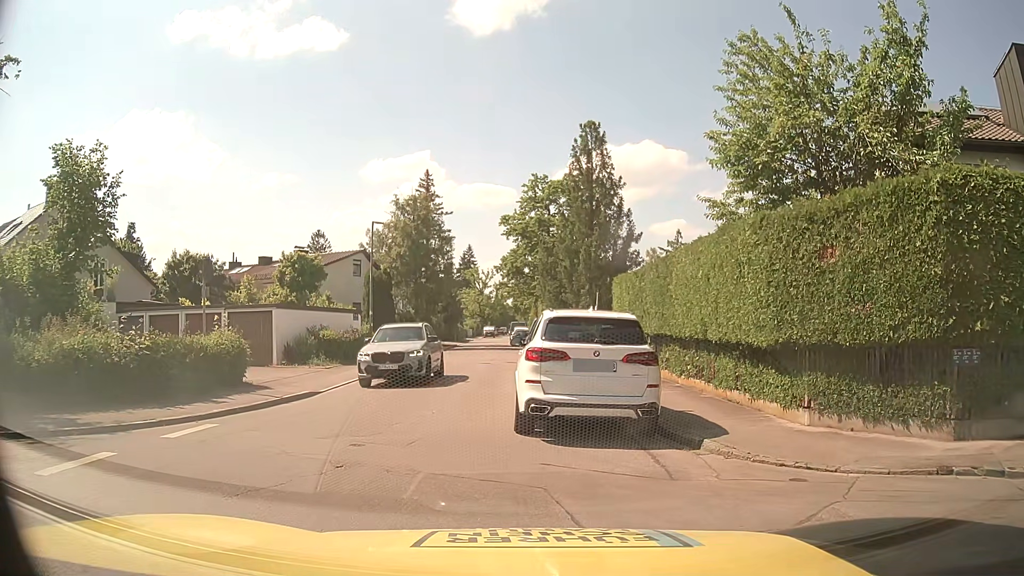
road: residential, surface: asphalt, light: Day
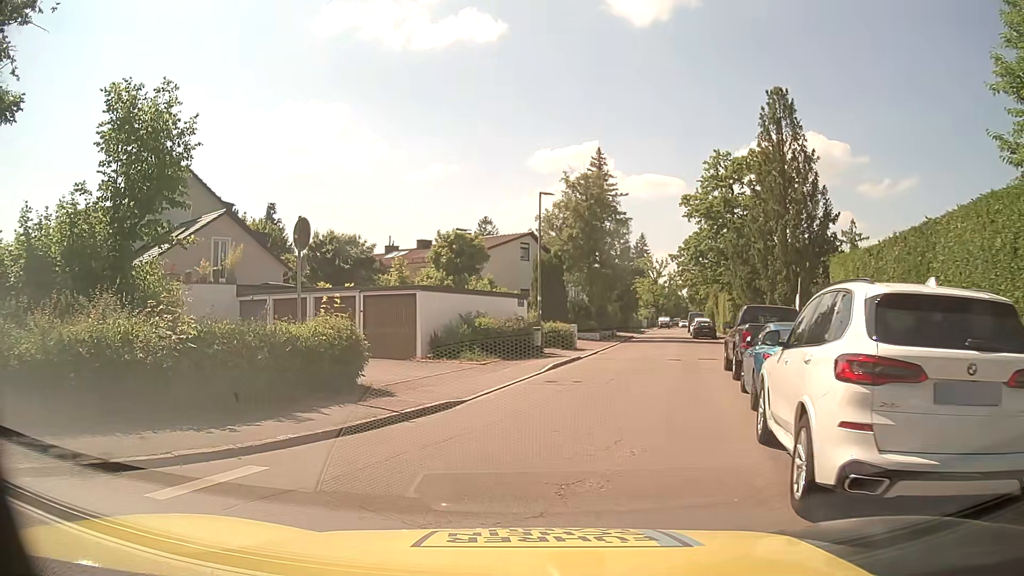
(-0.5, +4.8) m; -17°
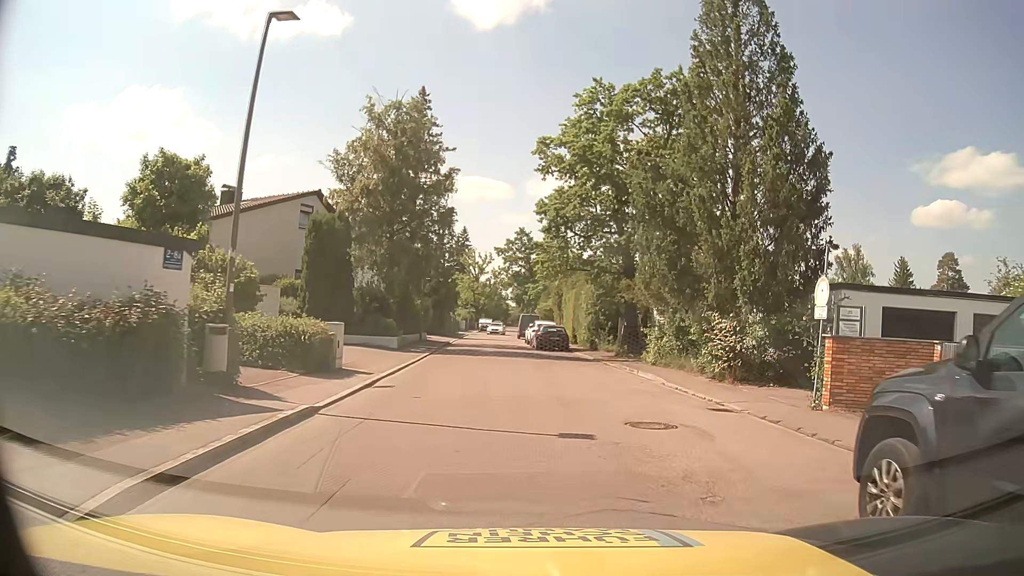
(+2.6, +16.1) m; +18°
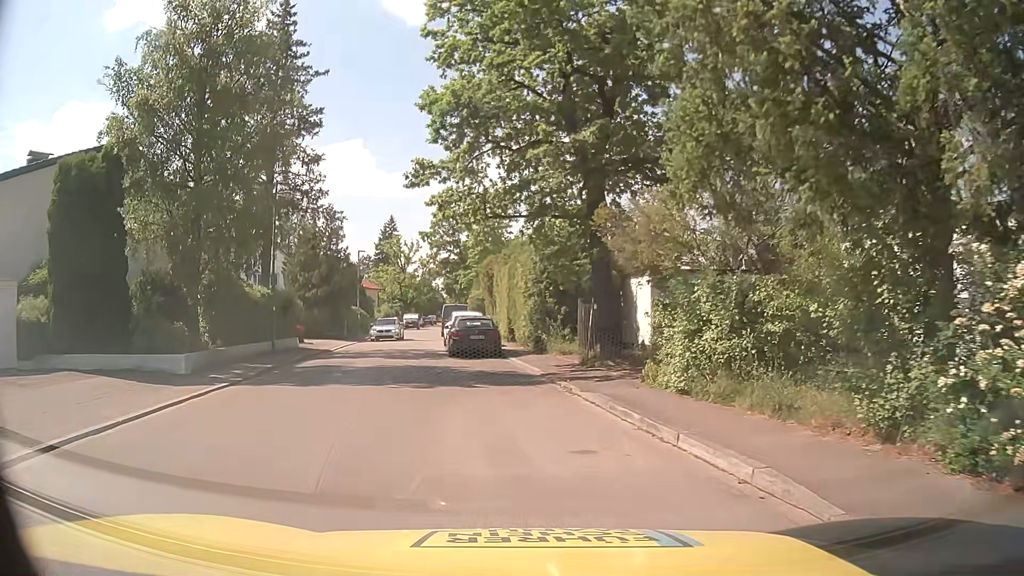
(+1.2, +13.7) m; +5°
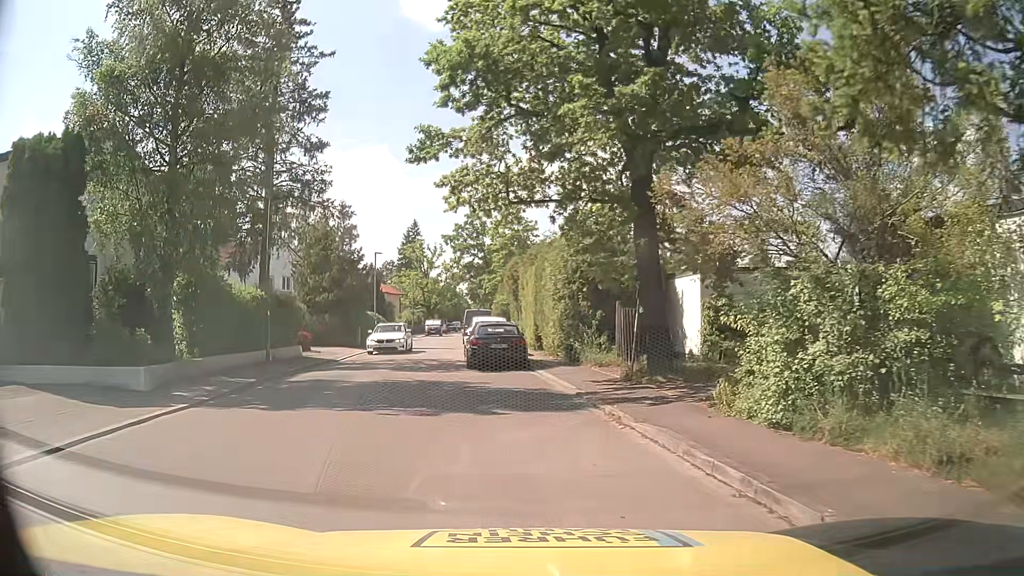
(-0.1, +3.1) m; -3°
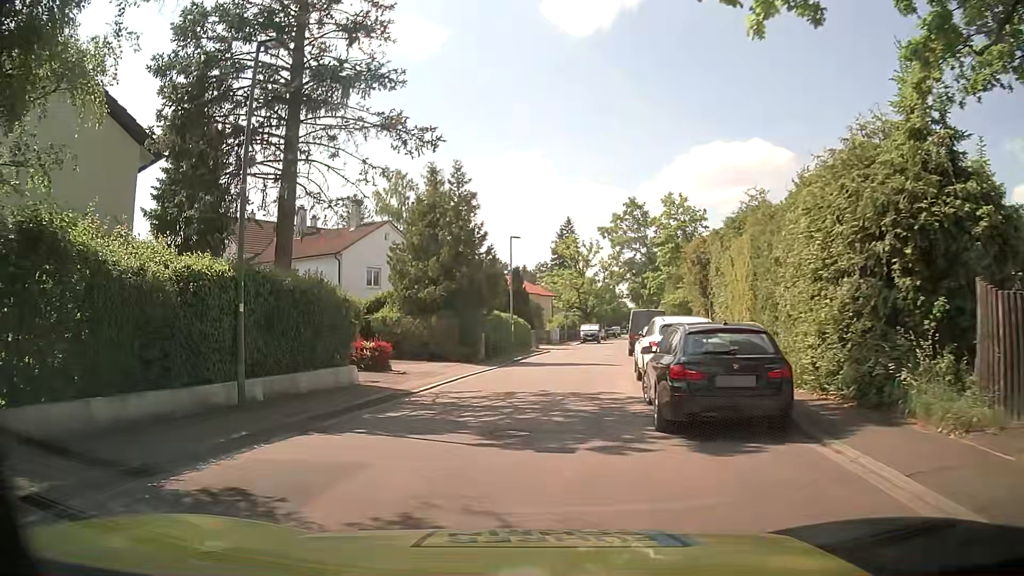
(-0.8, +11.8) m; -12°
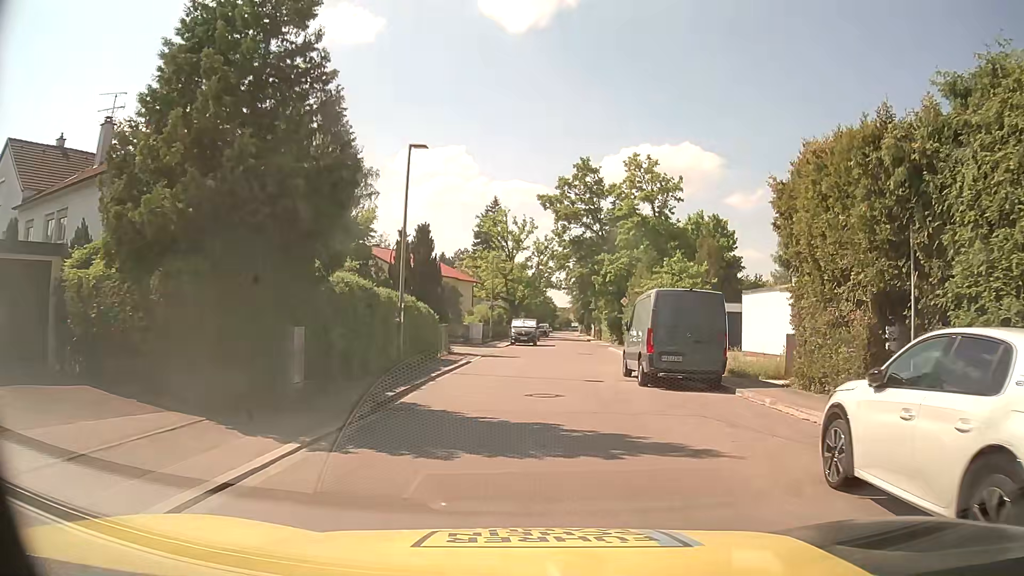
(+0.2, +18.5) m; +7°
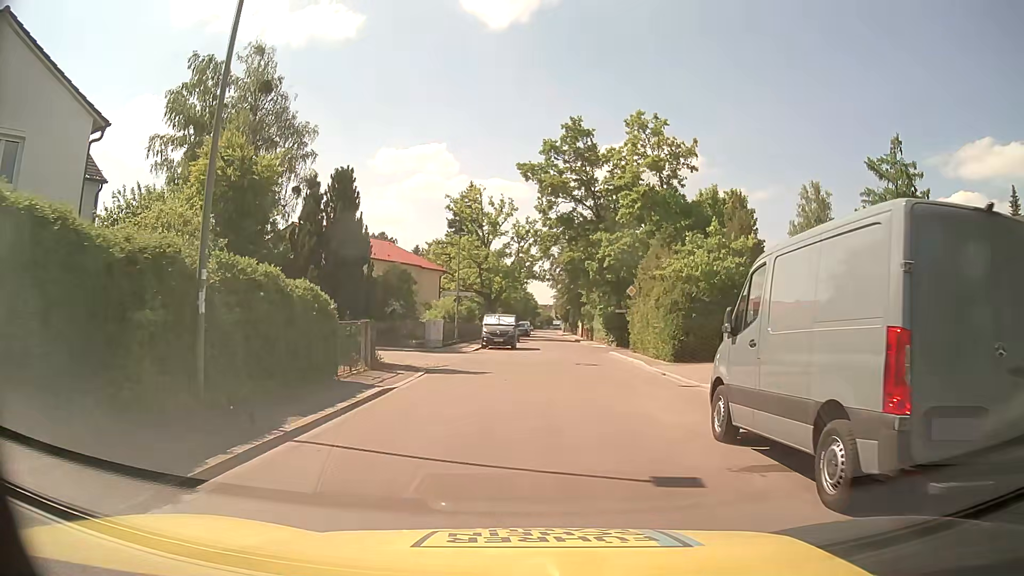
(+0.2, +11.4) m; +2°
